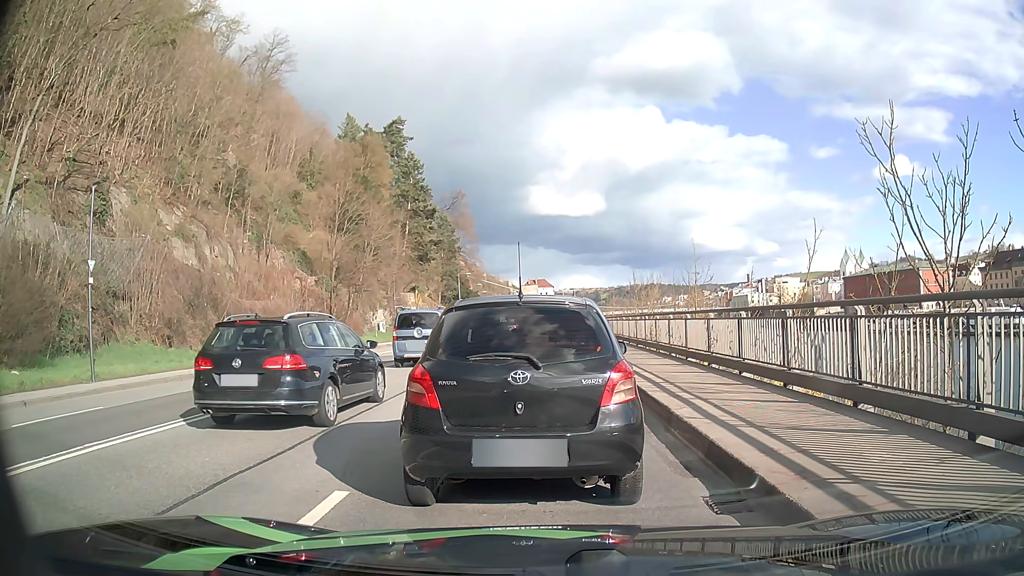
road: primary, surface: asphalt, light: Day
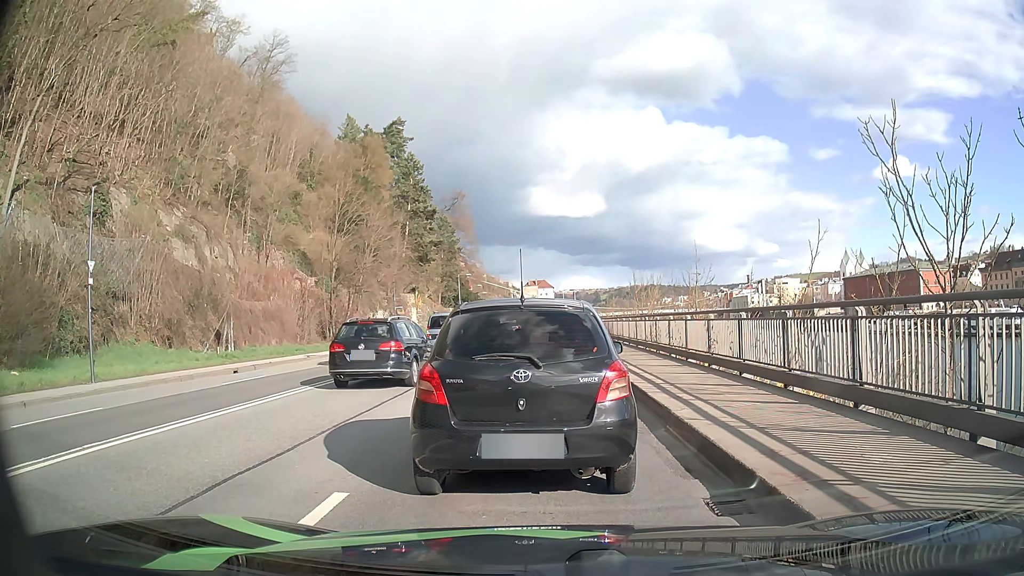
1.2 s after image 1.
(0.0, 0.0) m; 0°
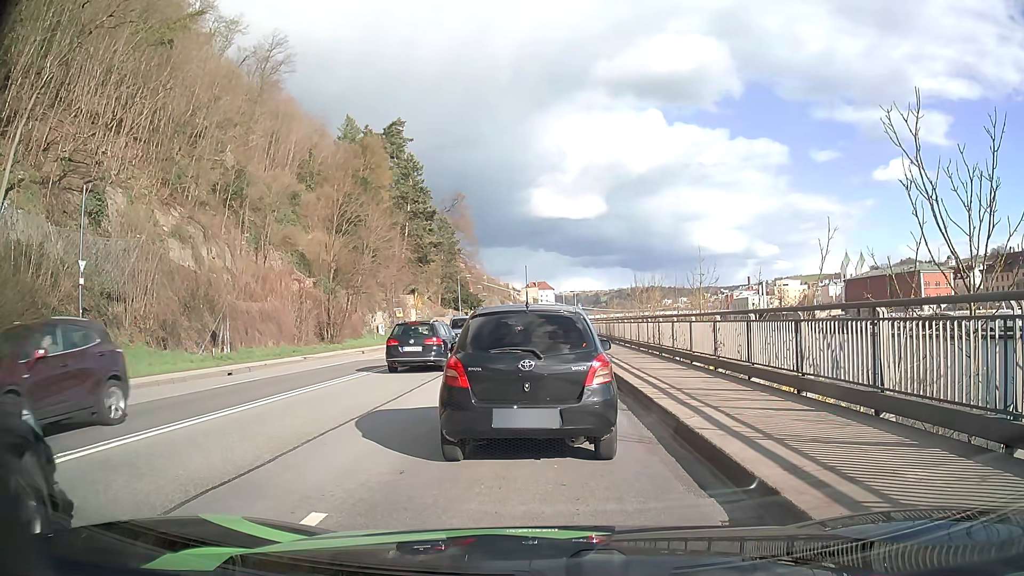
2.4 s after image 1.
(0.0, +0.6) m; 0°
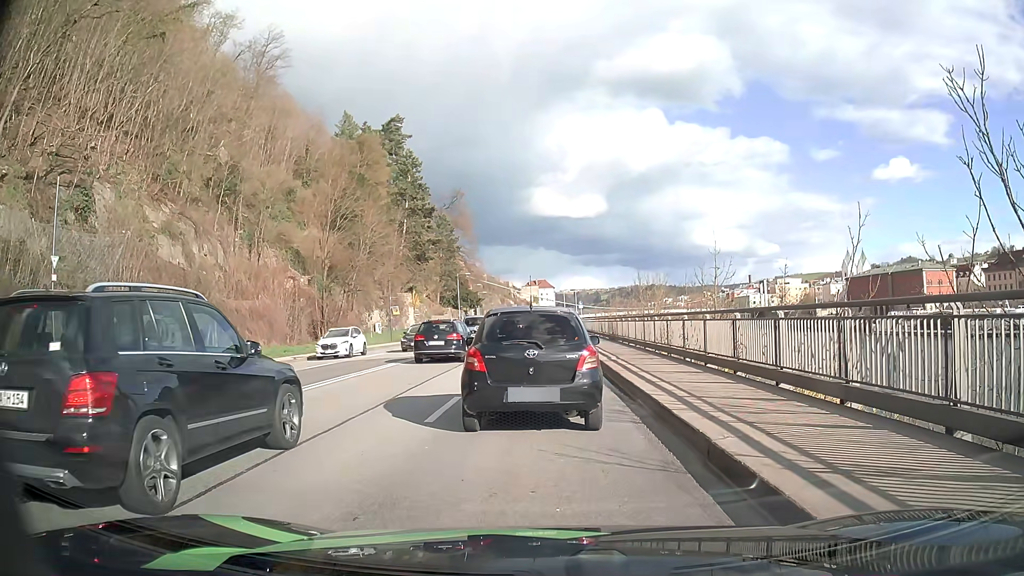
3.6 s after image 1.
(0.0, +1.6) m; +1°
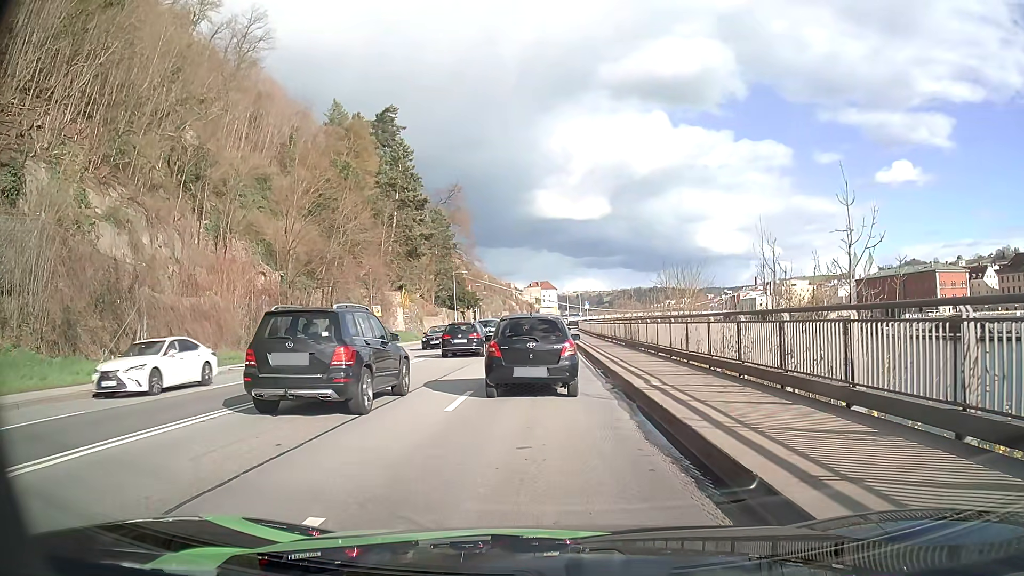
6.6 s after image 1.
(+0.1, +7.9) m; 0°
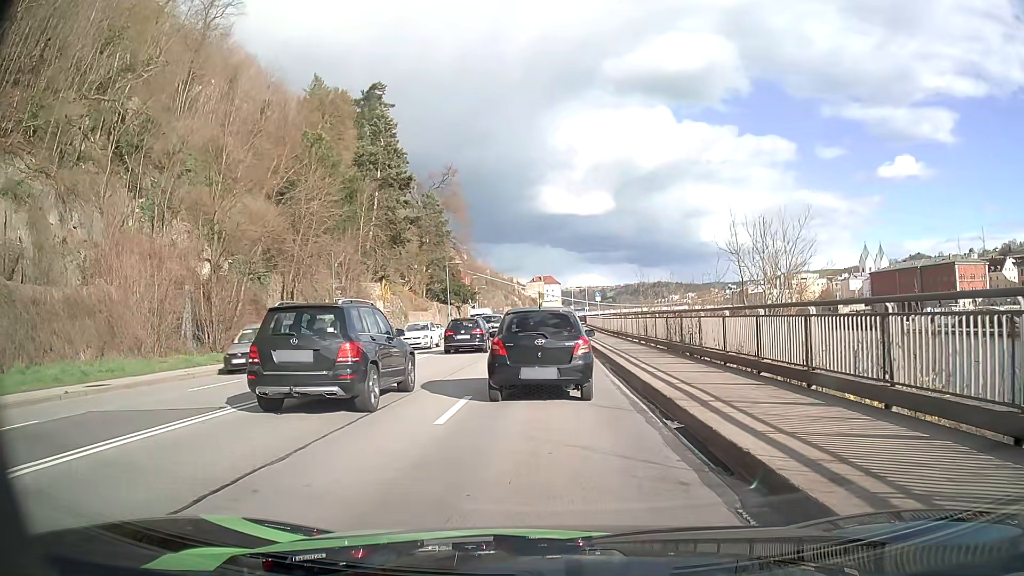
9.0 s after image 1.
(0.0, +10.8) m; 0°
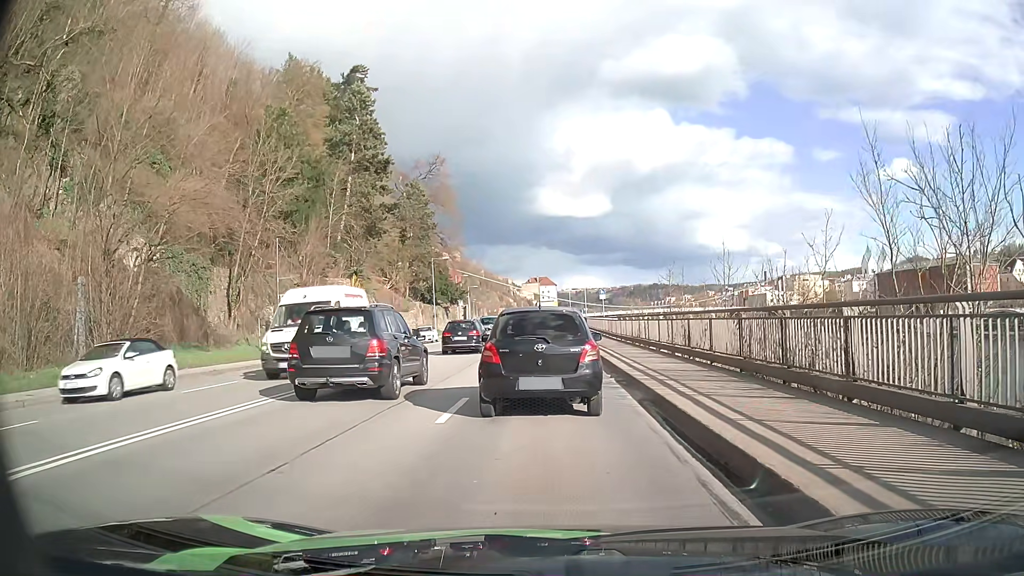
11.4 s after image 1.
(+0.1, +8.9) m; +1°
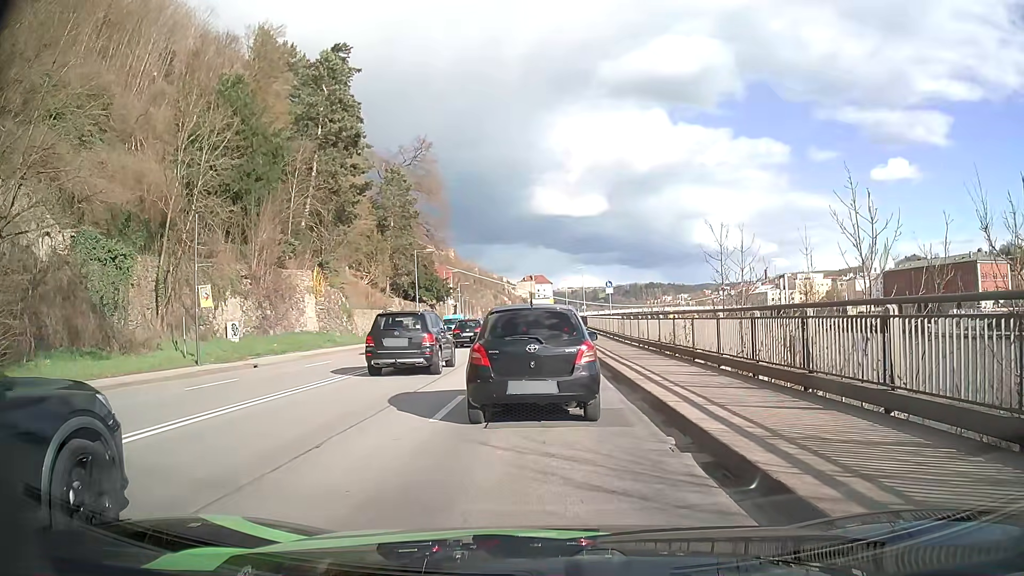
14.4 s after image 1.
(0.0, +8.6) m; 0°
